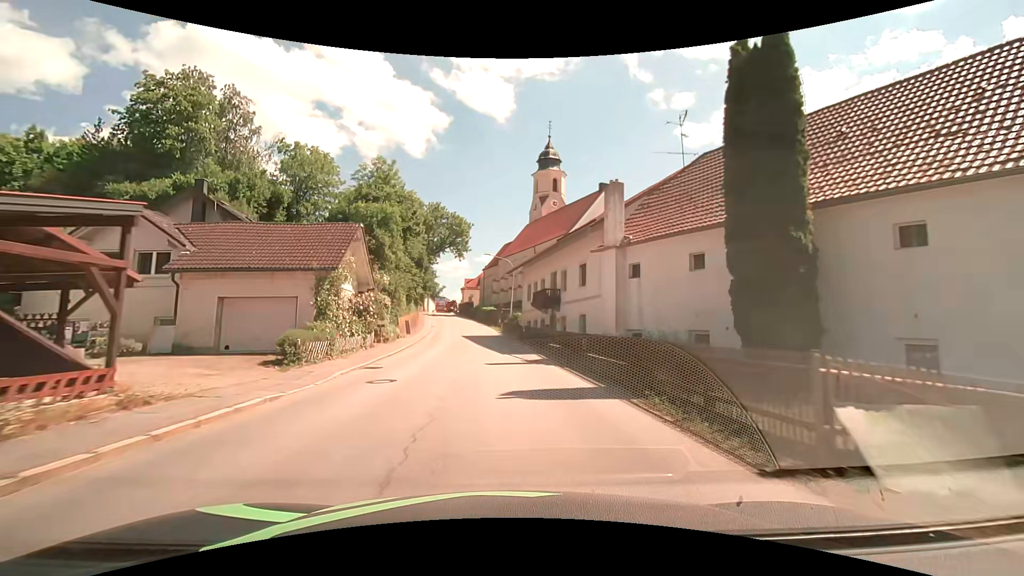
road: secondary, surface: asphalt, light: Day
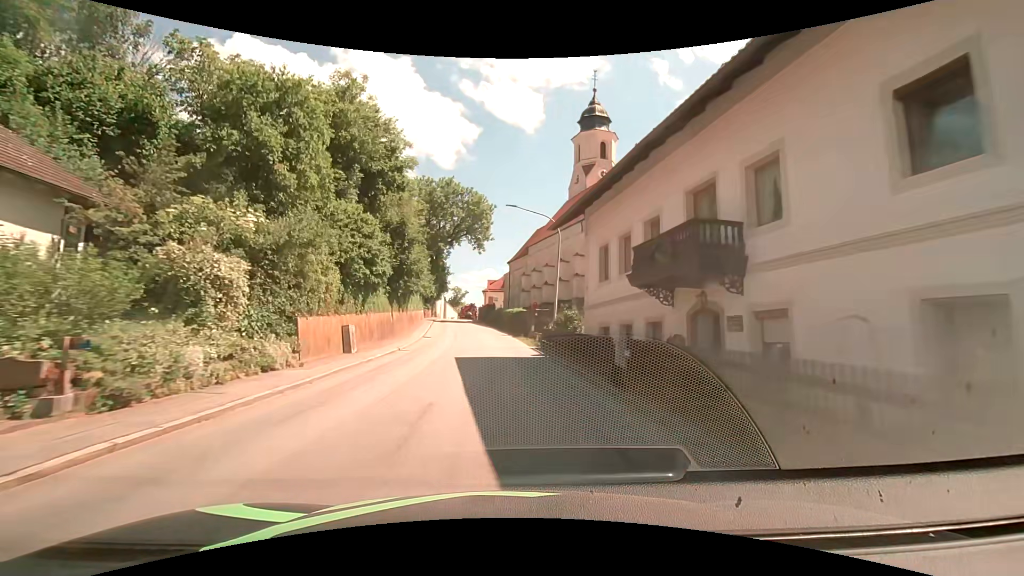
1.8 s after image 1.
(-0.5, +22.3) m; -3°
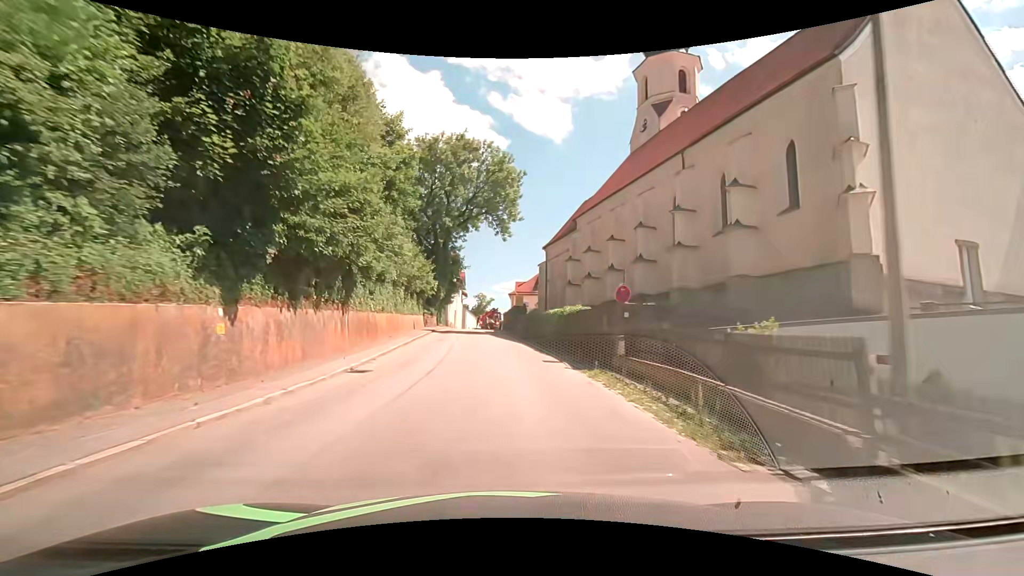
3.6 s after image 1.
(-0.6, +21.7) m; -3°
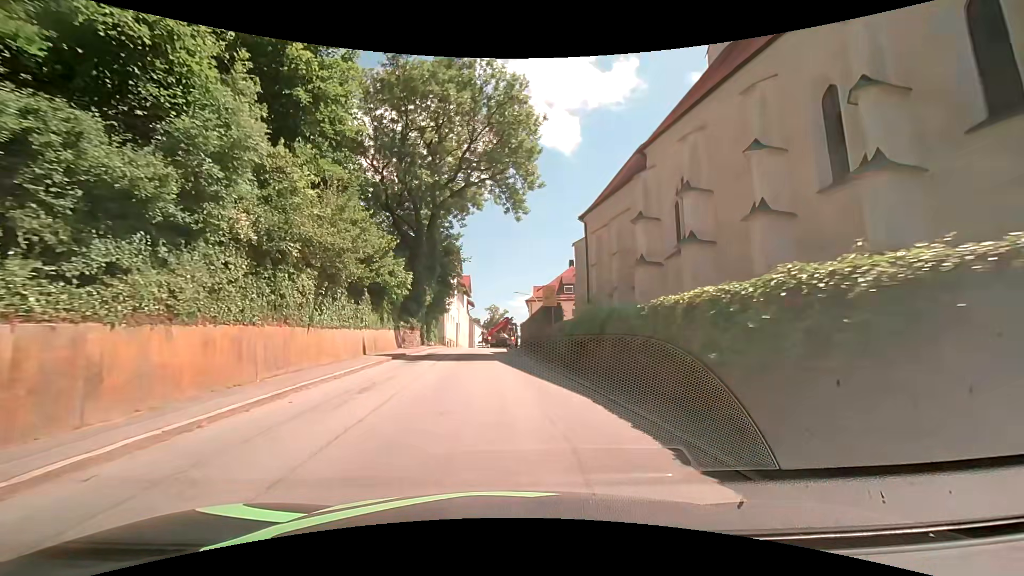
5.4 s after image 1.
(-0.2, +17.9) m; -1°
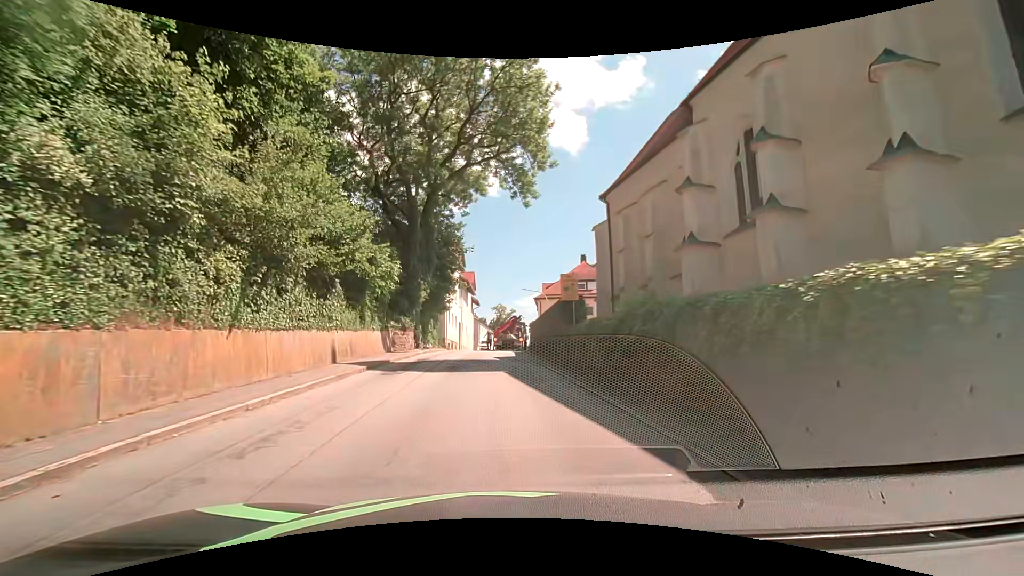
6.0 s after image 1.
(-0.1, +4.9) m; -2°
